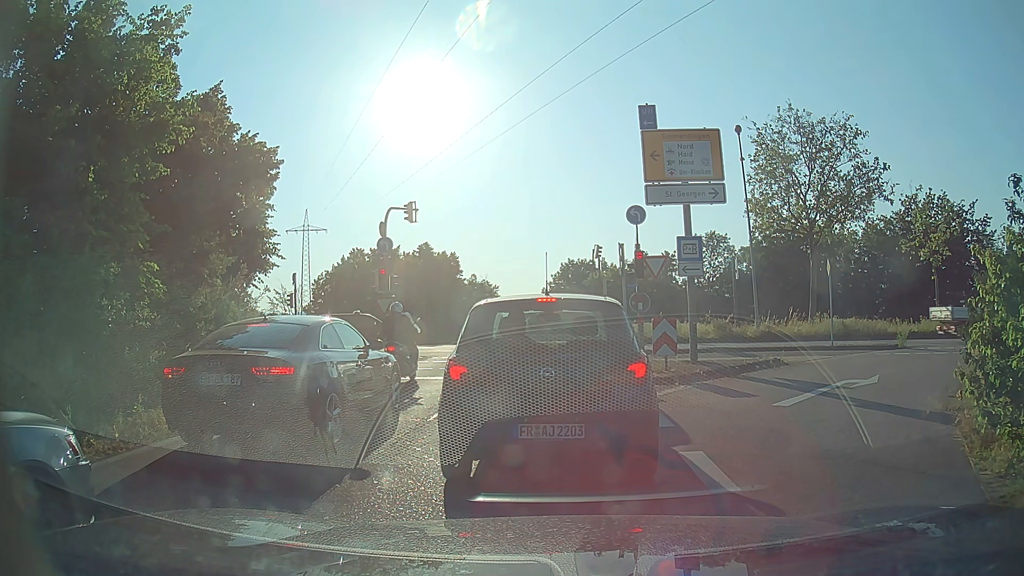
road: trunk_link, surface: asphalt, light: Day
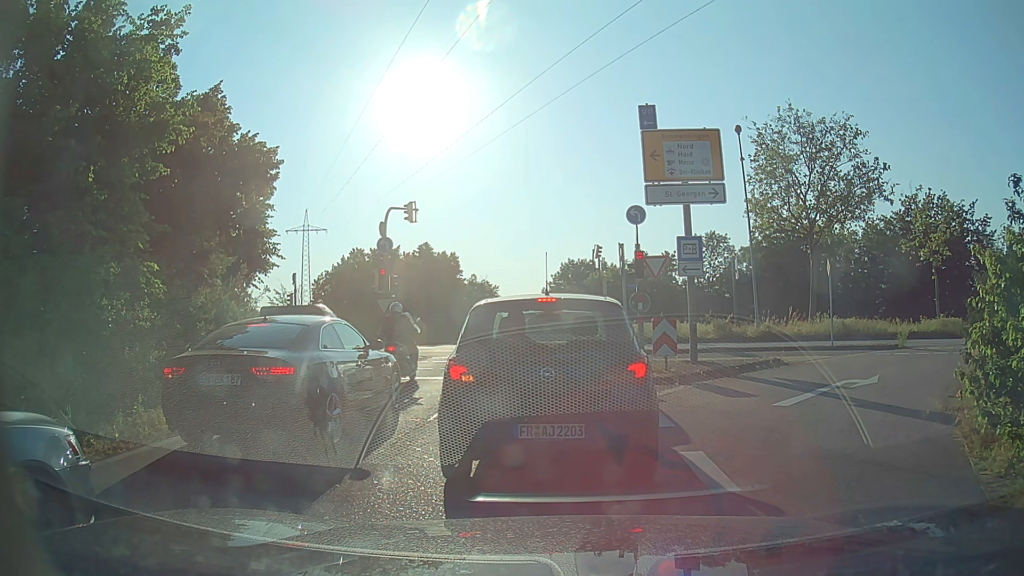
(0.0, 0.0) m; 0°
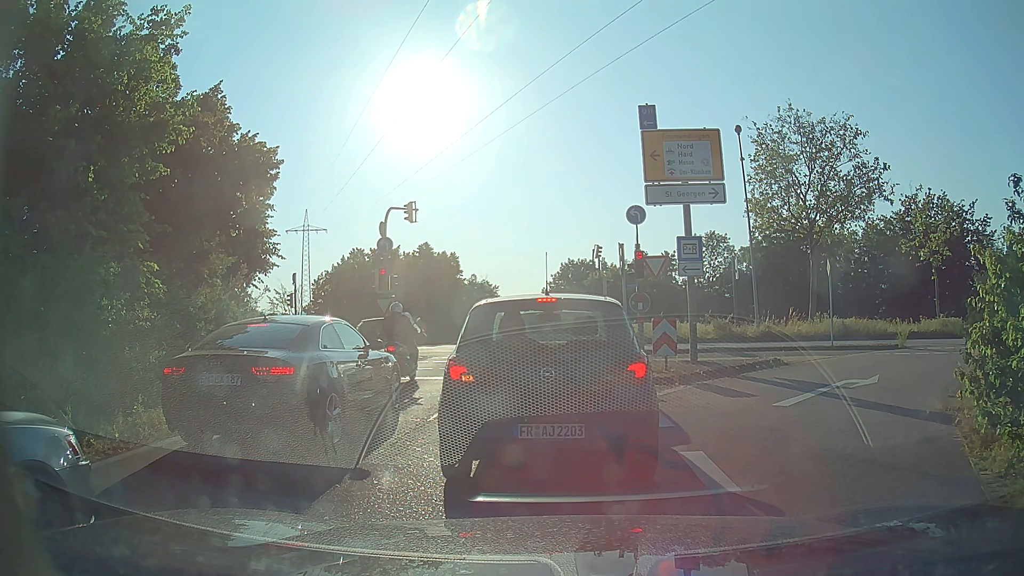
(0.0, 0.0) m; 0°
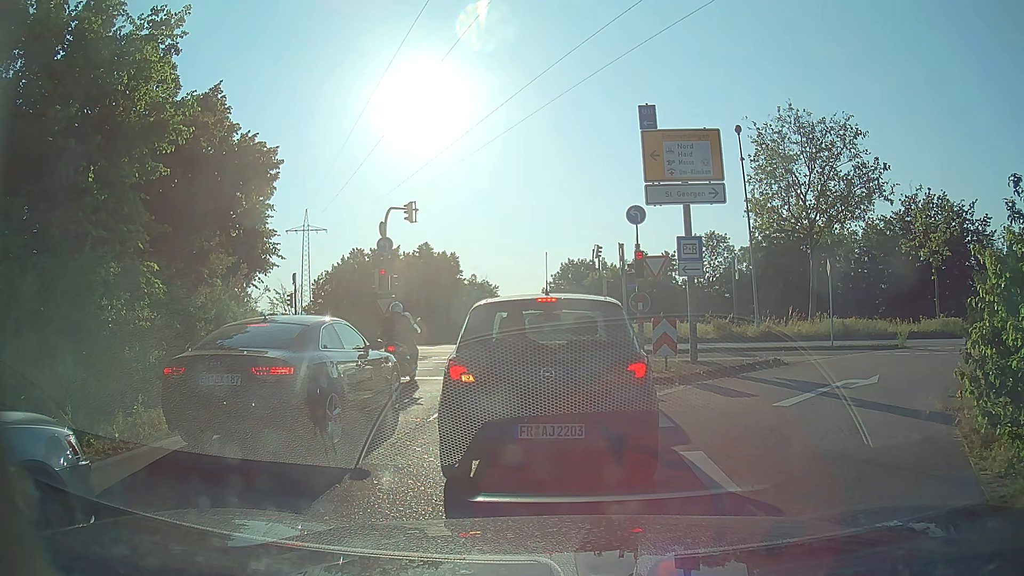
(0.0, 0.0) m; 0°
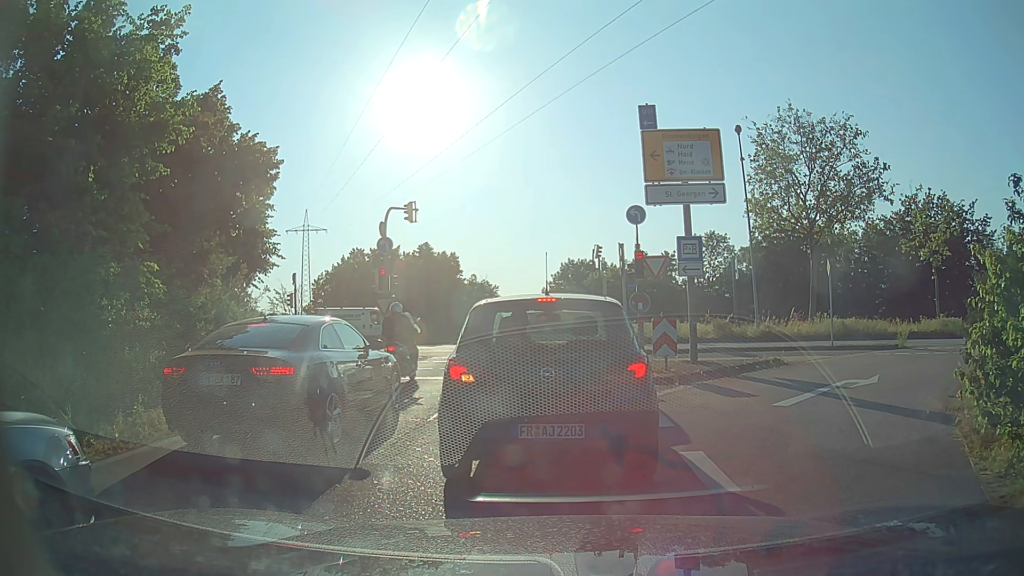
(0.0, 0.0) m; 0°
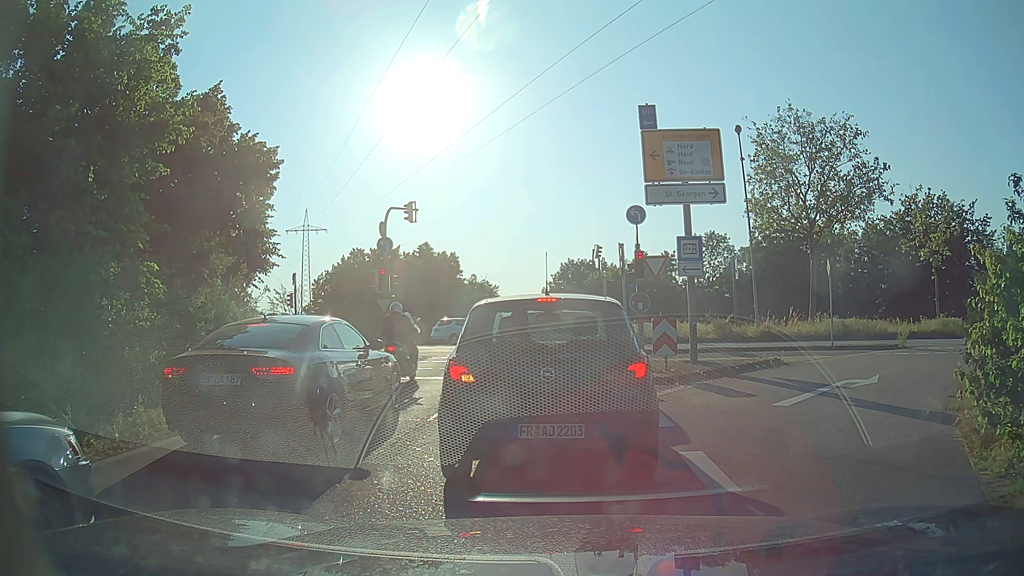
(0.0, 0.0) m; 0°
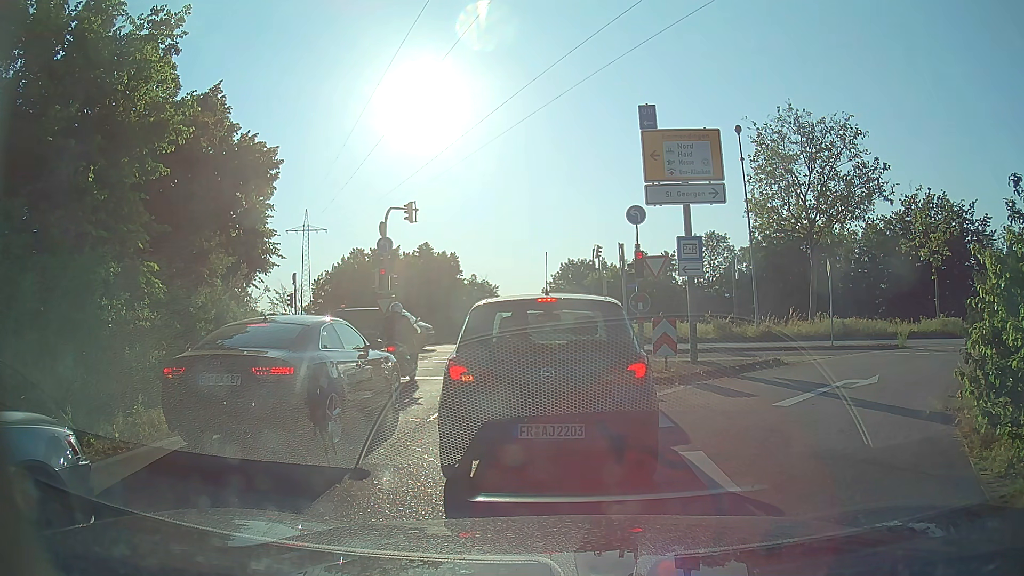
(0.0, 0.0) m; 0°
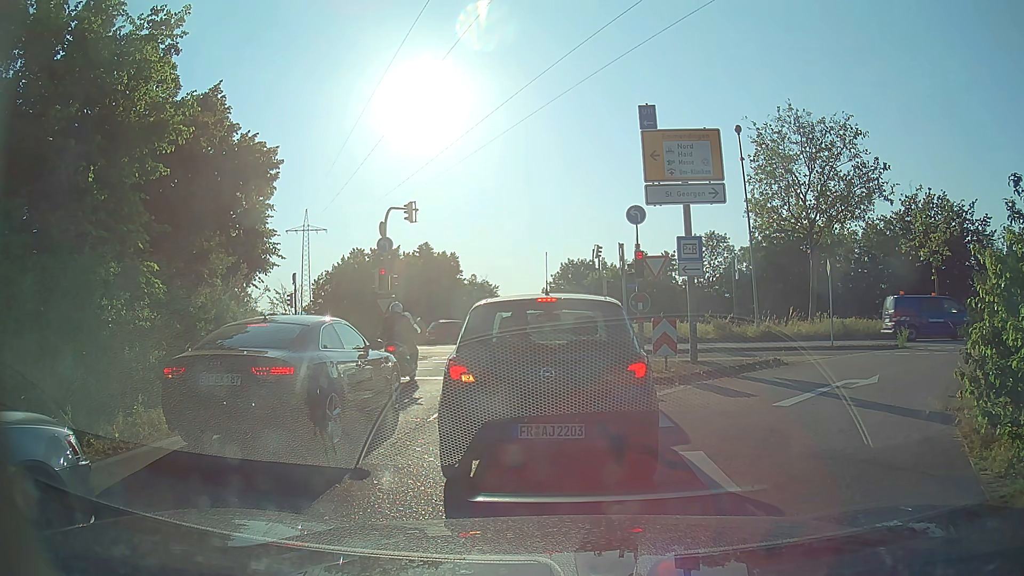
(0.0, 0.0) m; 0°
